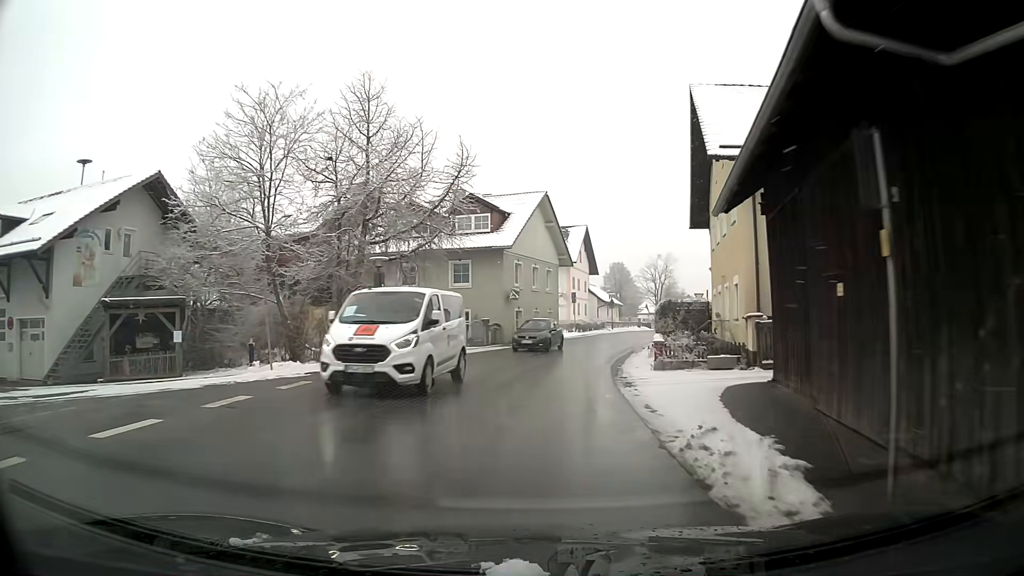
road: tertiary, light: Day
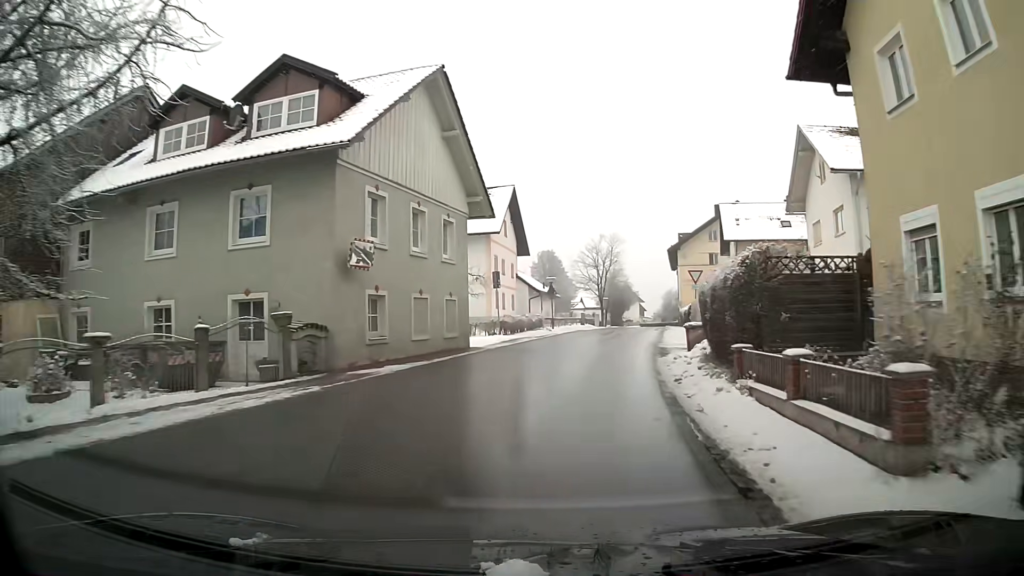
(+1.2, +21.1) m; +8°
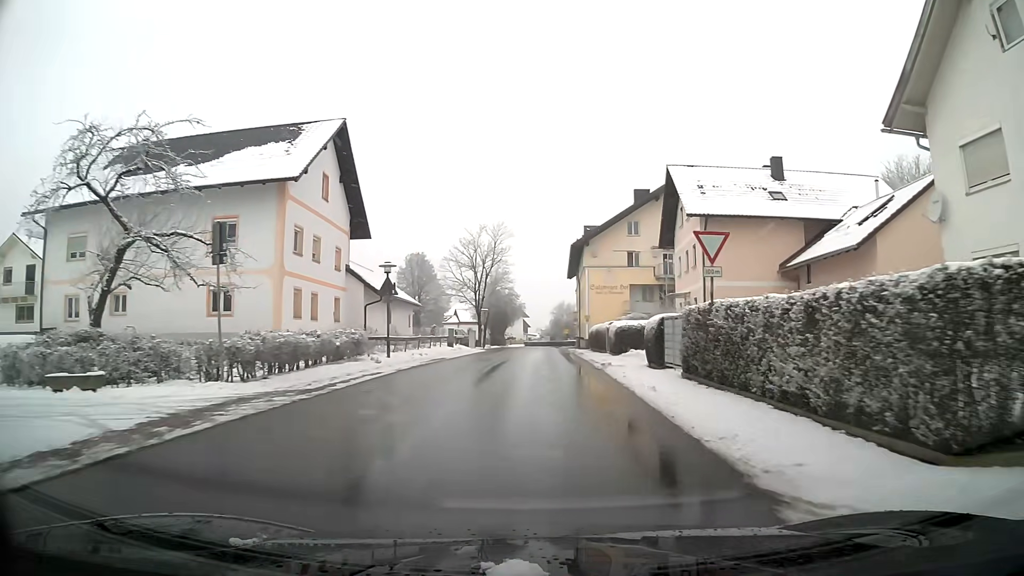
(+1.8, +21.7) m; +9°
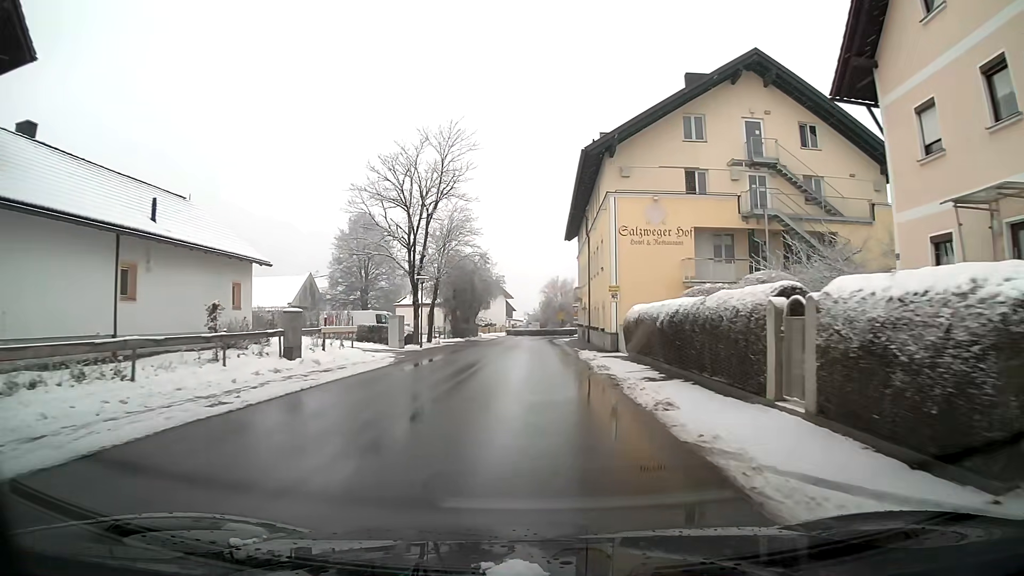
(+0.4, +28.9) m; +1°
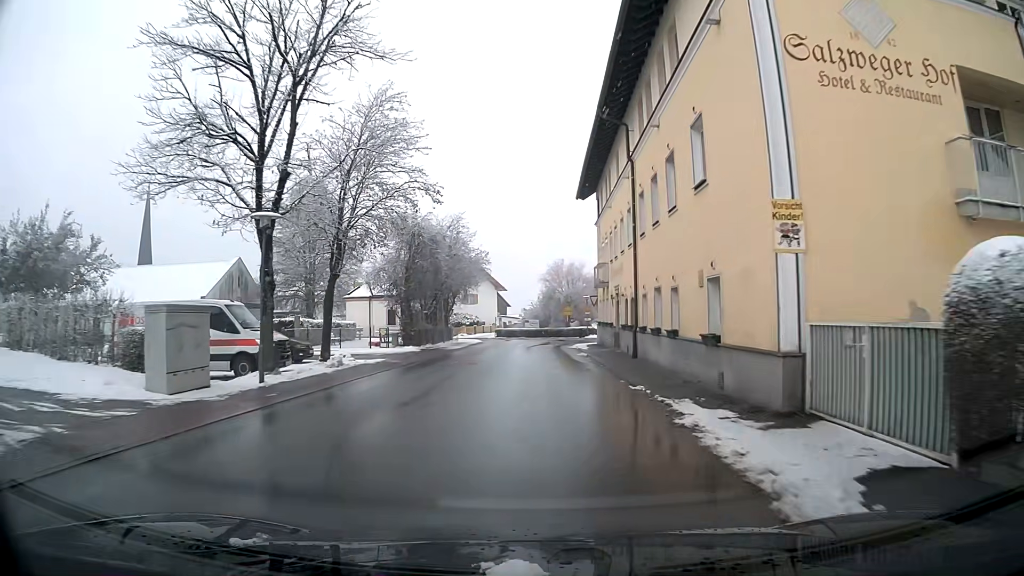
(0.0, +21.2) m; 0°
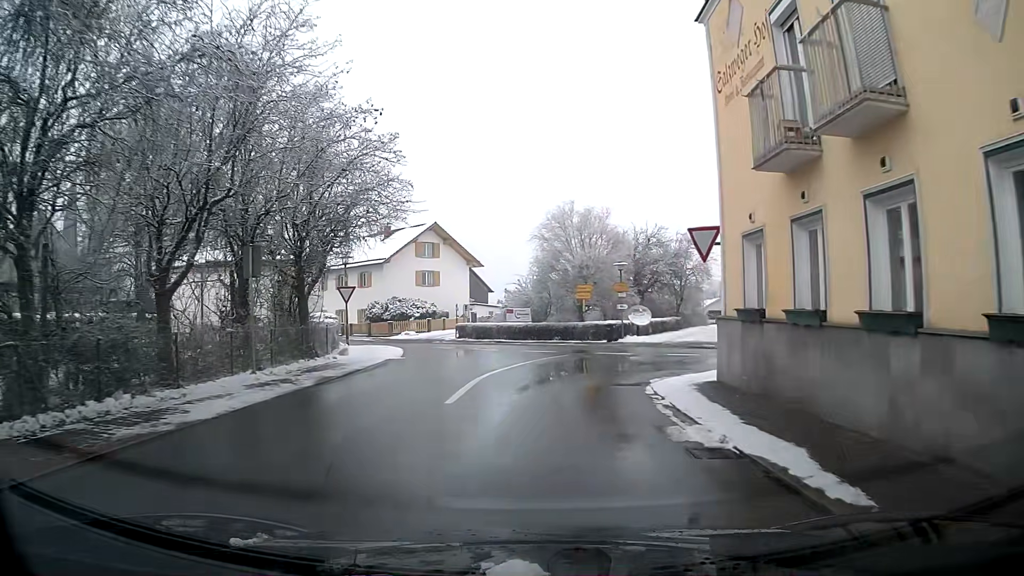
(+0.1, +29.3) m; 0°
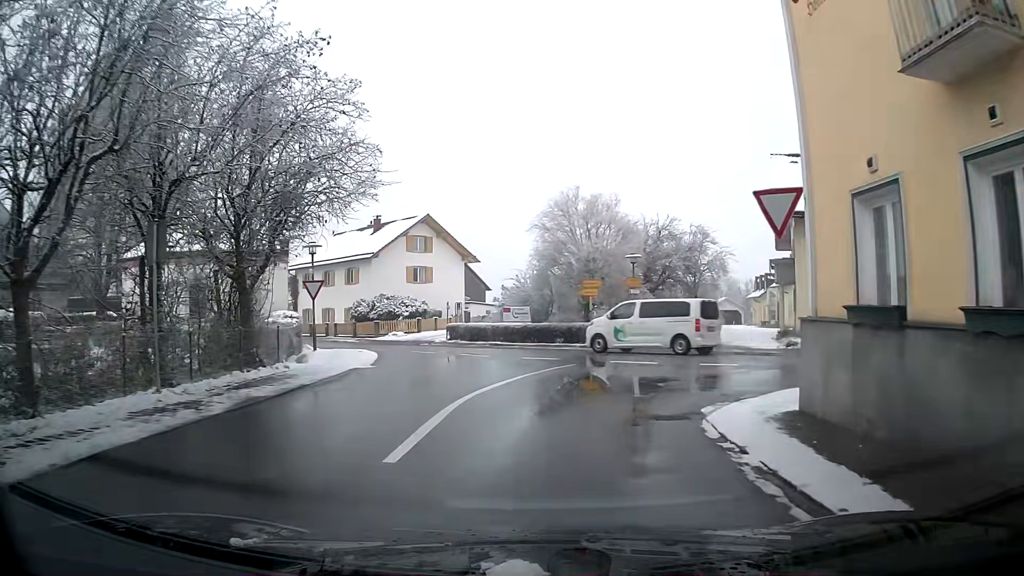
(0.0, +4.2) m; 0°
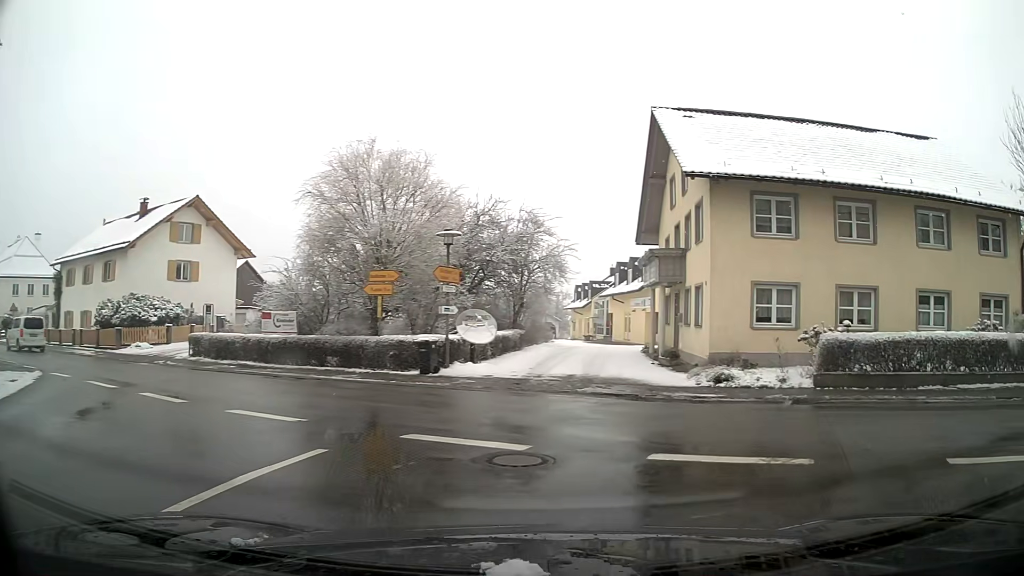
(+1.0, +10.2) m; +21°
(+5, +7) (+15, +6) (+25, +4) (+35, +2) (+45, +1) (+55, 0) (+65, 0) (+75, +1) (+85, +1) (+94, +3) m
